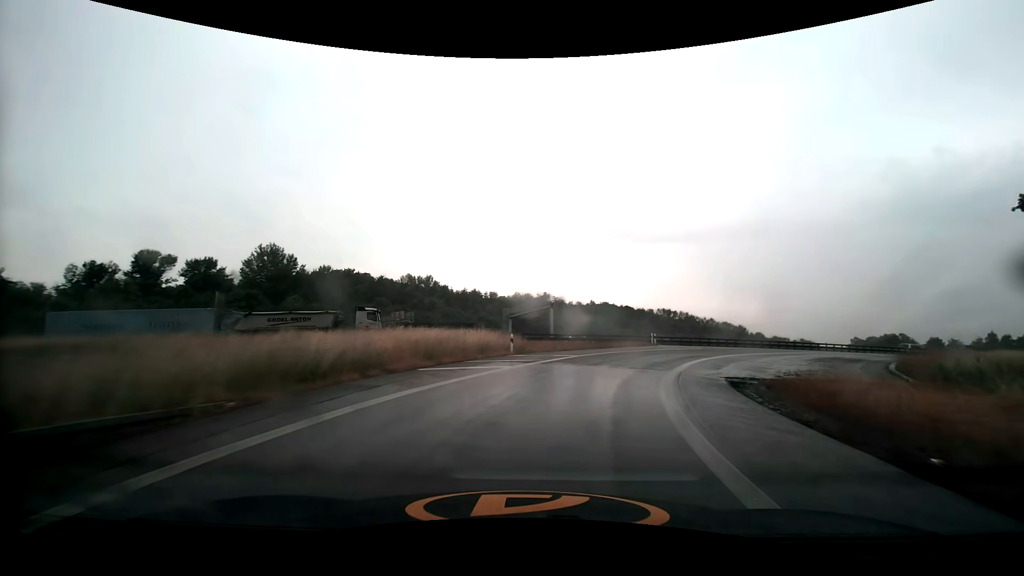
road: motorway_link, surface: asphalt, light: Day
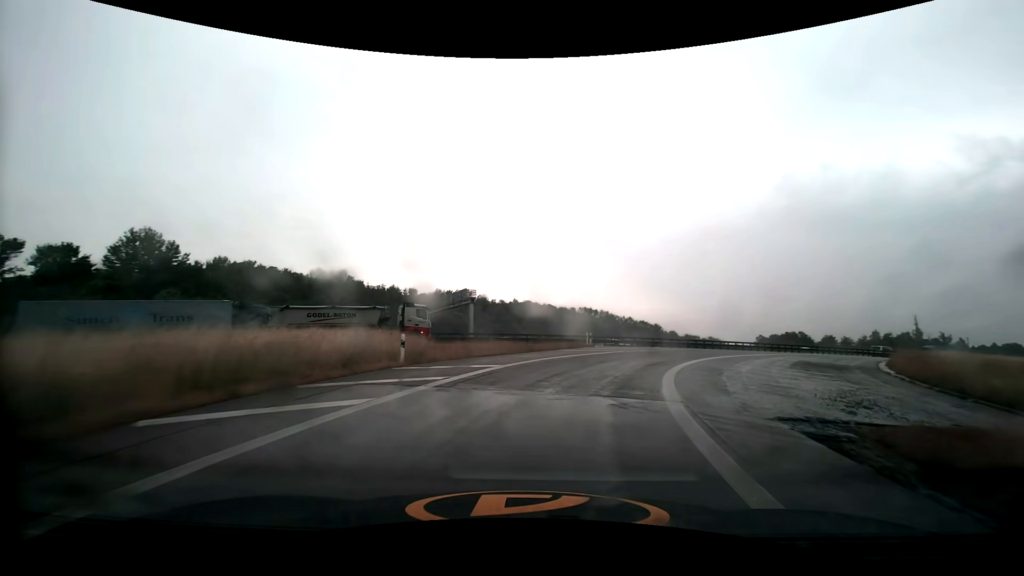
(+0.6, +8.6) m; +9°
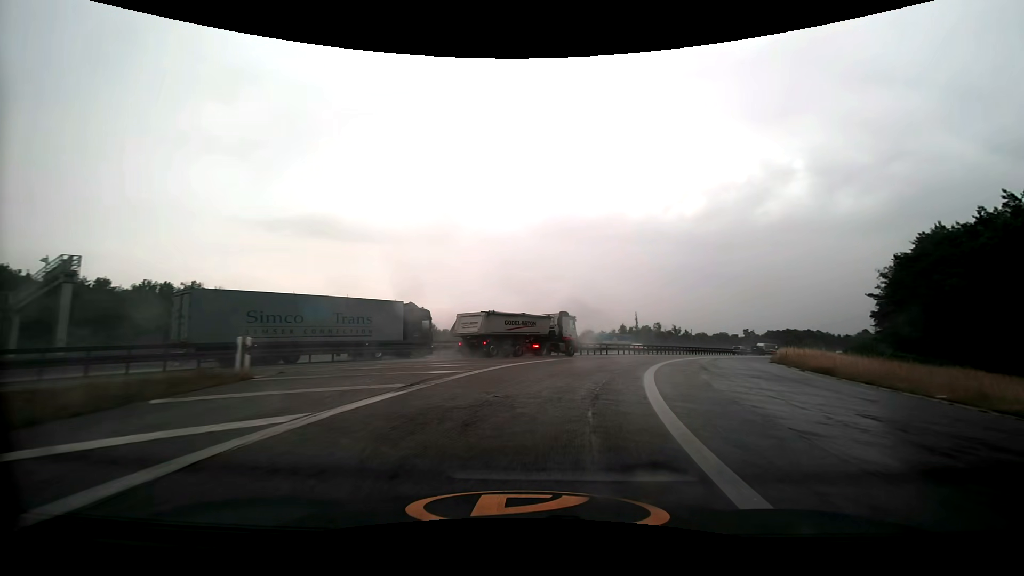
(+5.9, +24.9) m; +26°
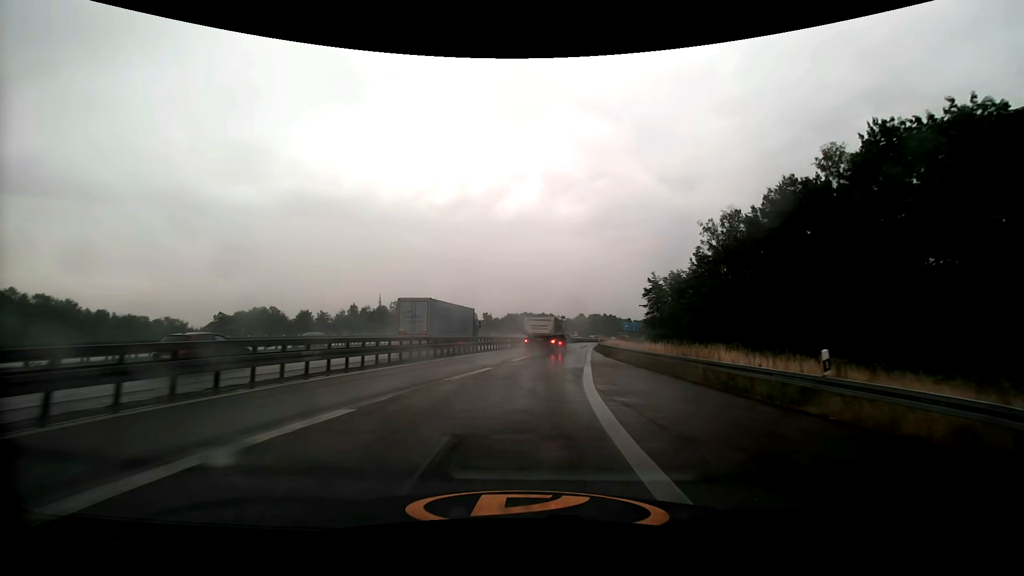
(+13.9, +45.8) m; +29°
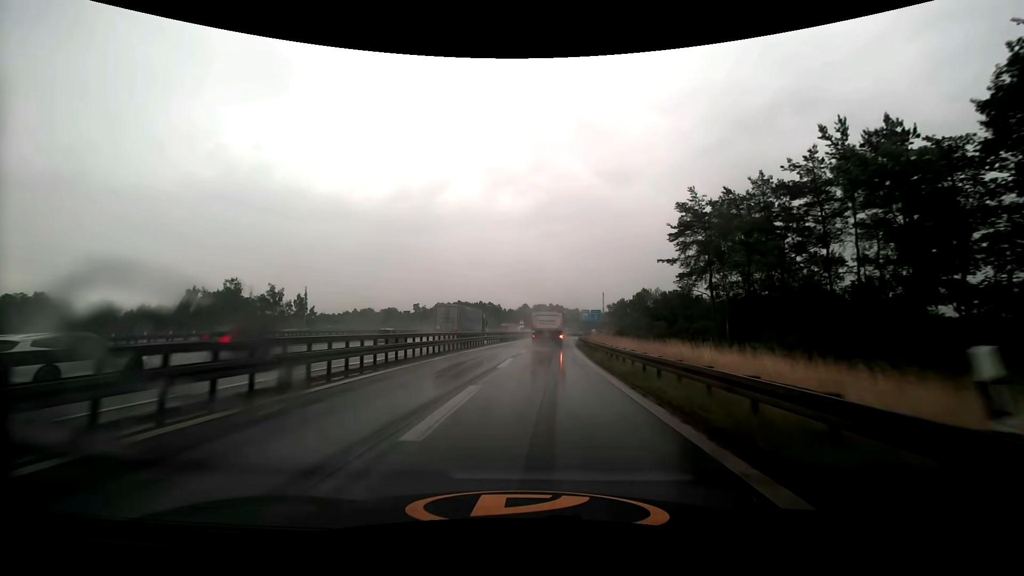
(+5.3, +56.4) m; +7°
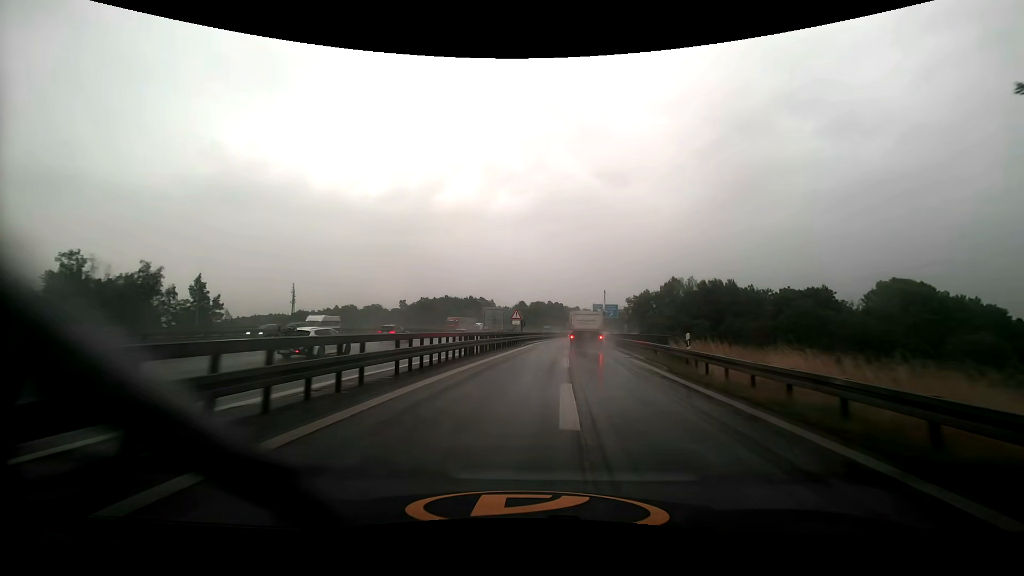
(-0.2, +35.4) m; 0°
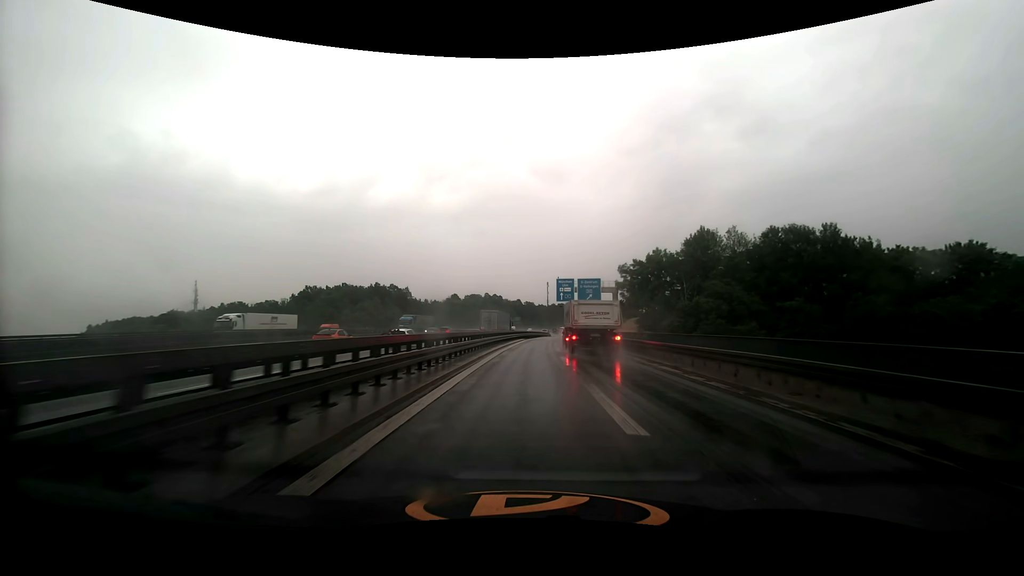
(+4.2, +60.5) m; +7°
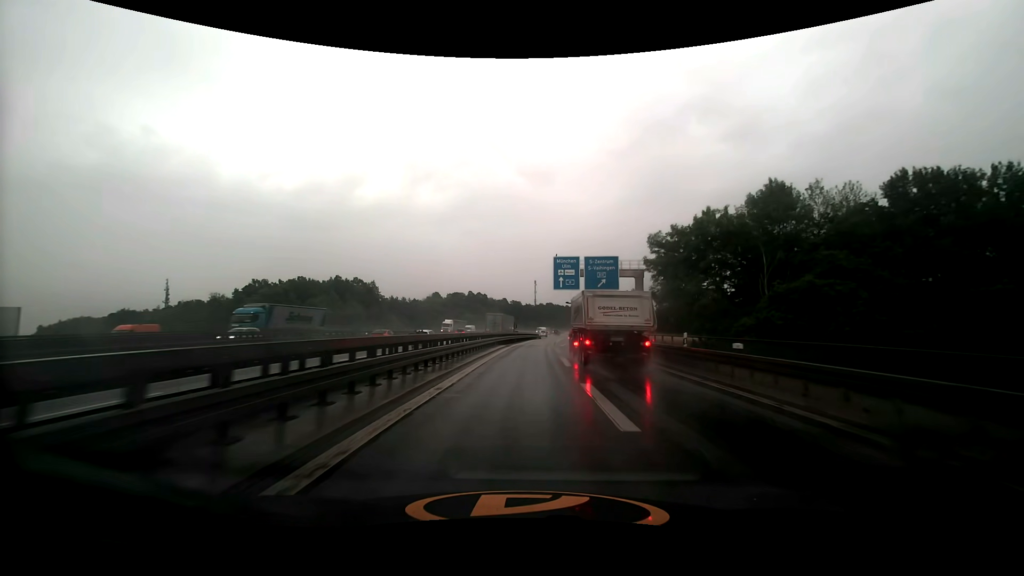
(+0.4, +23.8) m; +2°
(0, +10) (0, +20) (0, +30) (+1, +40) (+1, +50) (+2, +60) (+2, +70) (+3, +80) (+4, +90) (+5, +100) m
